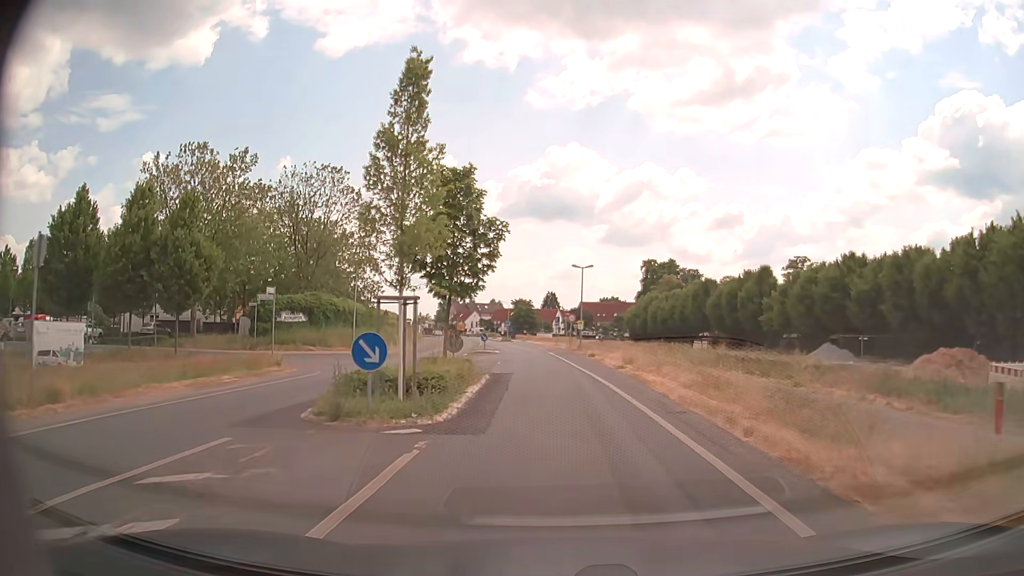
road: tertiary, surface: asphalt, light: Day
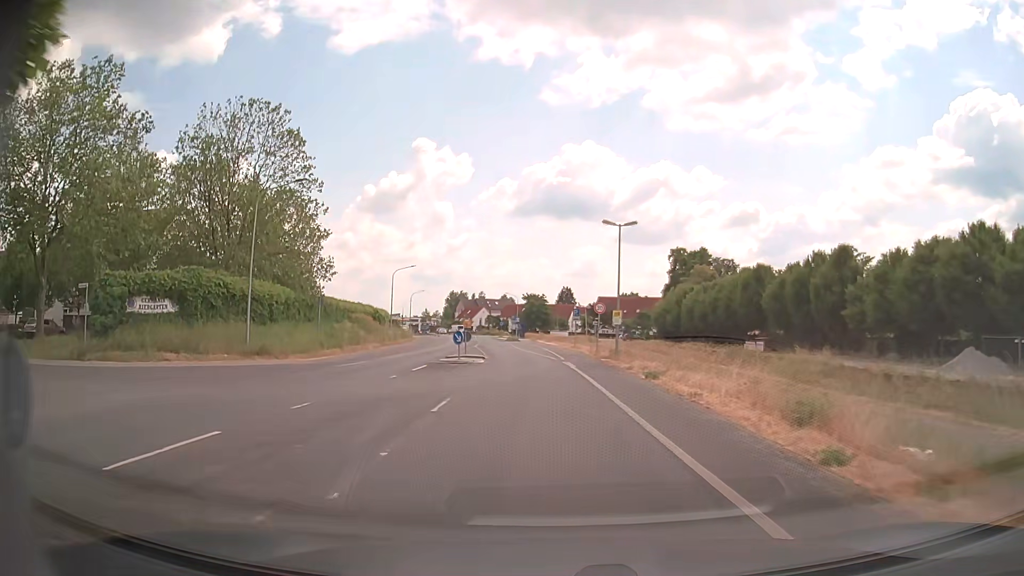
(-0.2, +18.9) m; -1°
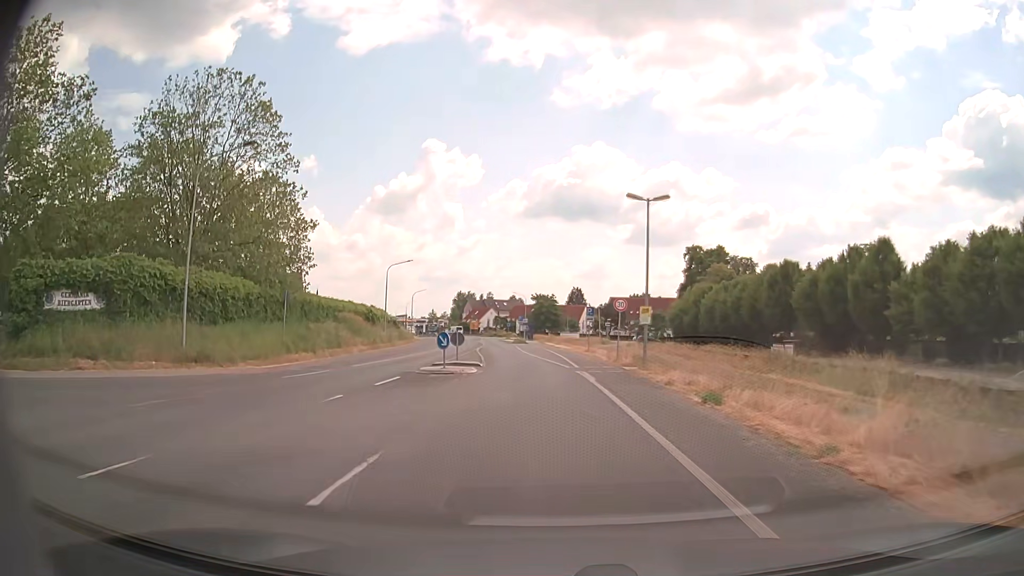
(-0.1, +6.3) m; -1°
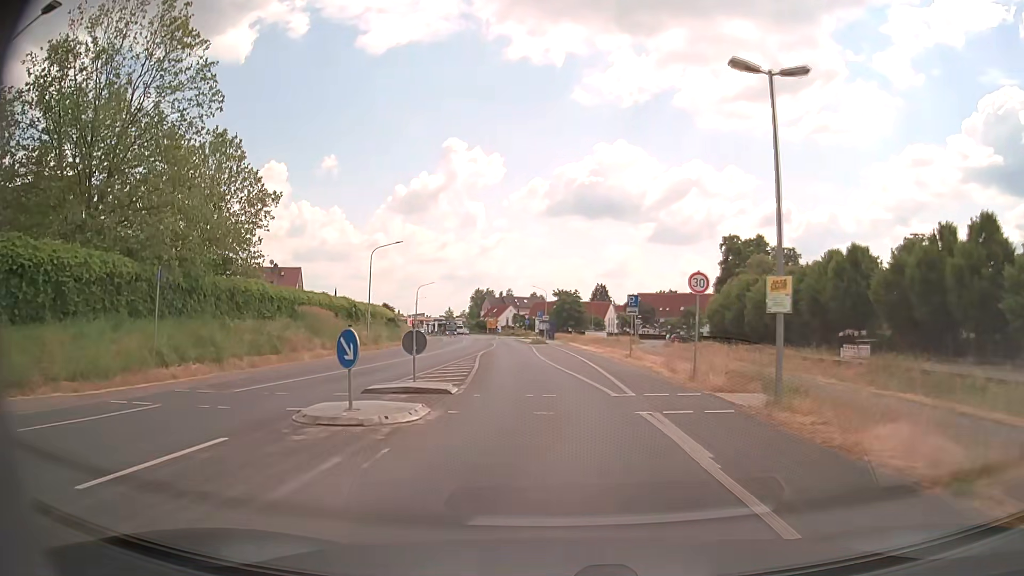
(-0.2, +12.5) m; -2°
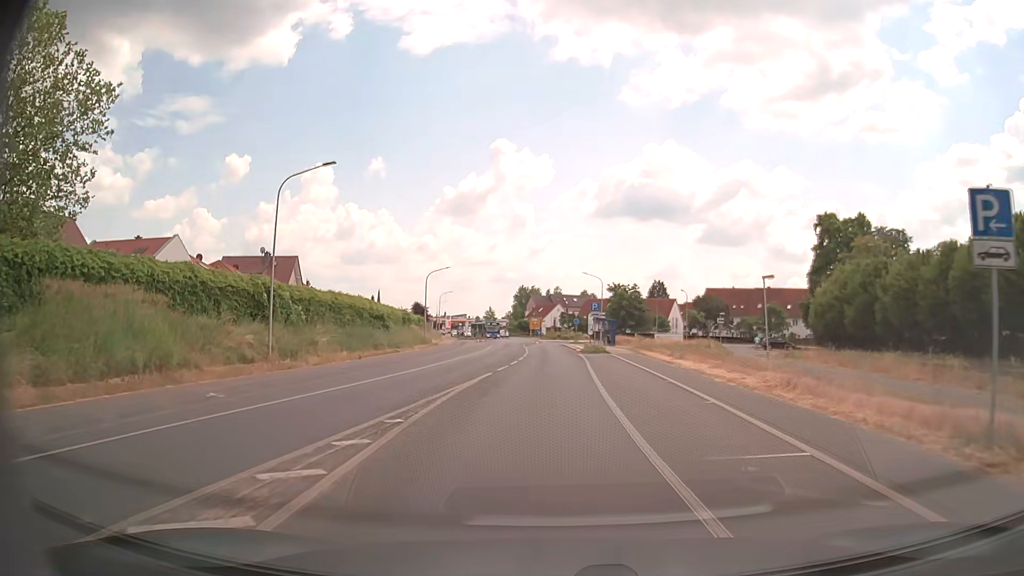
(-0.8, +24.4) m; -4°
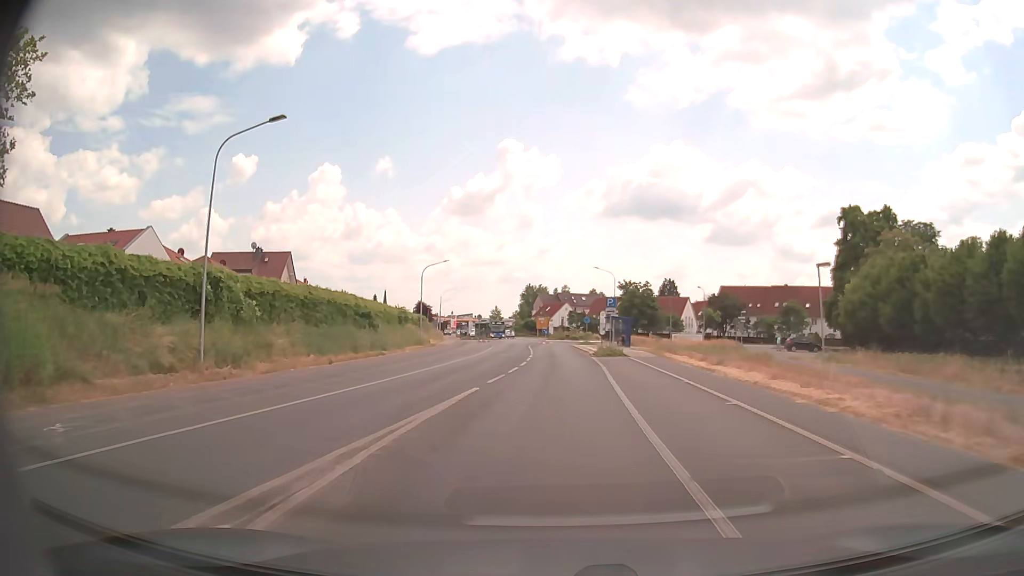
(0.0, +6.0) m; -1°
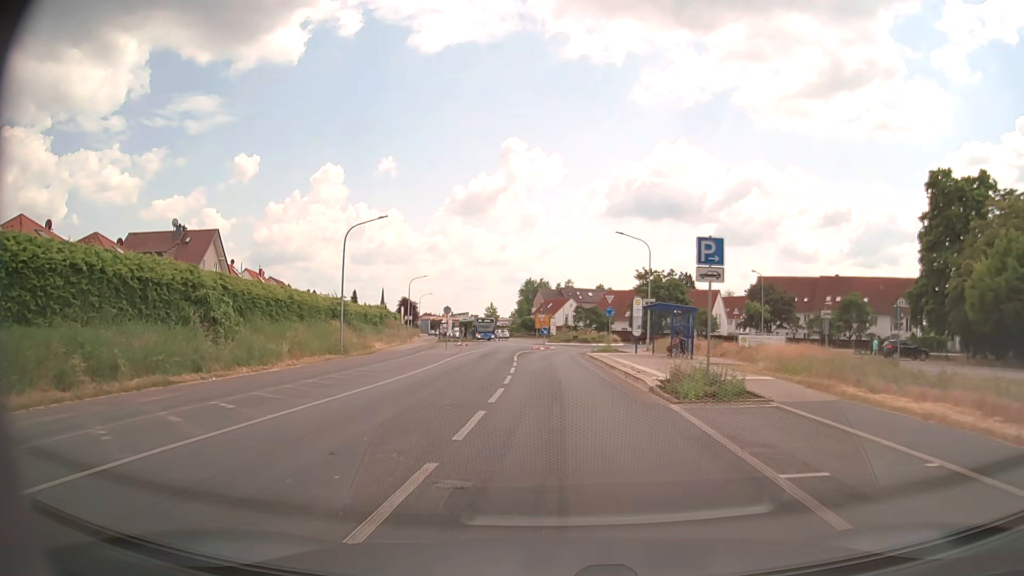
(0.0, +23.7) m; 0°
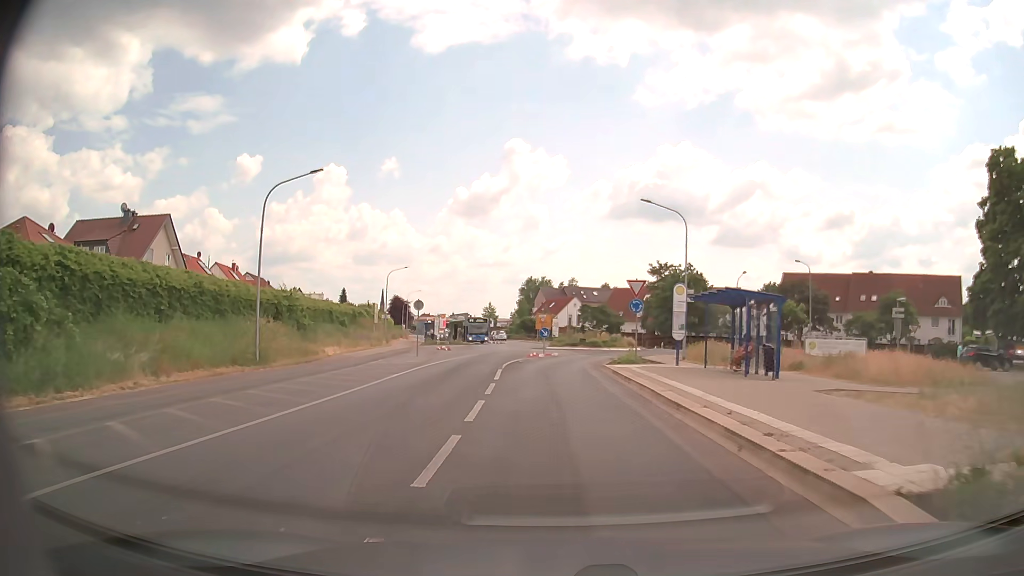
(-0.1, +11.6) m; 0°
